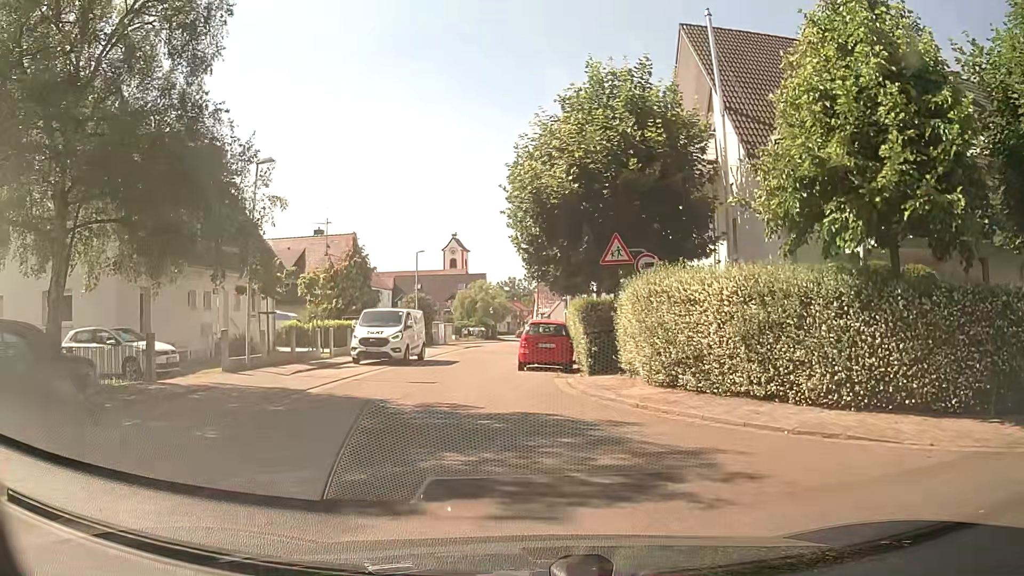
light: Day
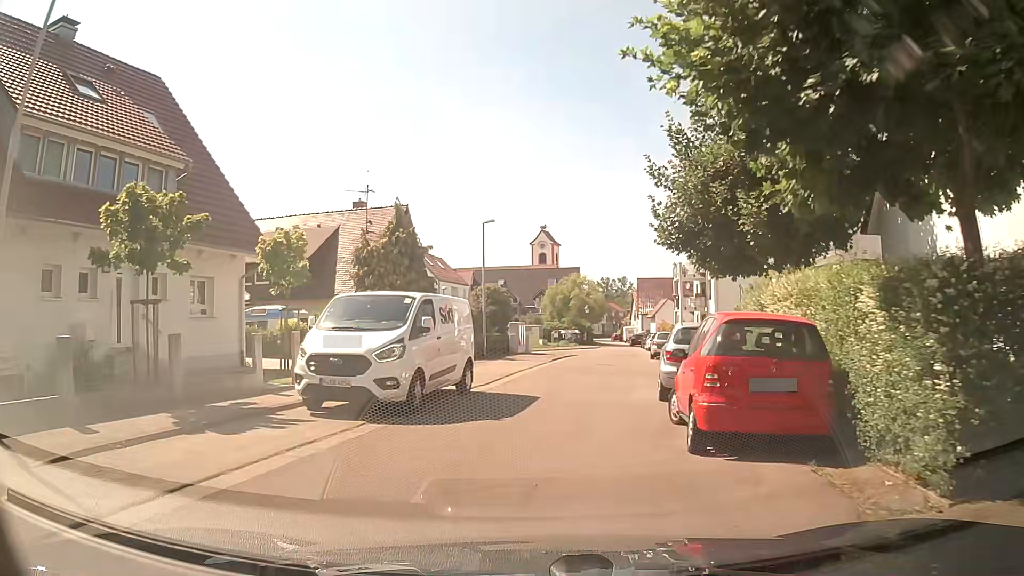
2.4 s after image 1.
(-0.8, +13.2) m; -6°
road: residential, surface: asphalt
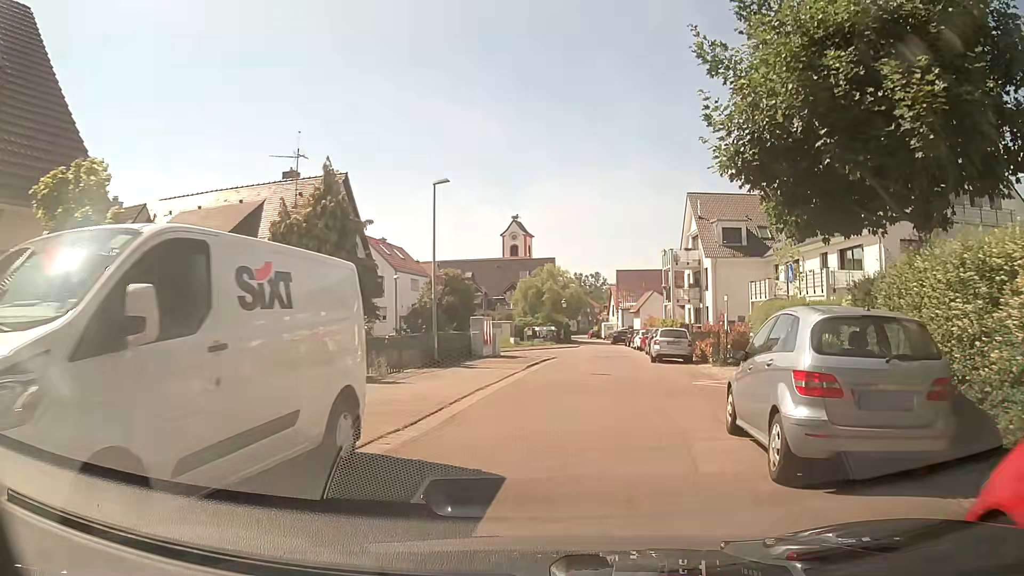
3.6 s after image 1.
(-0.1, +7.8) m; +1°
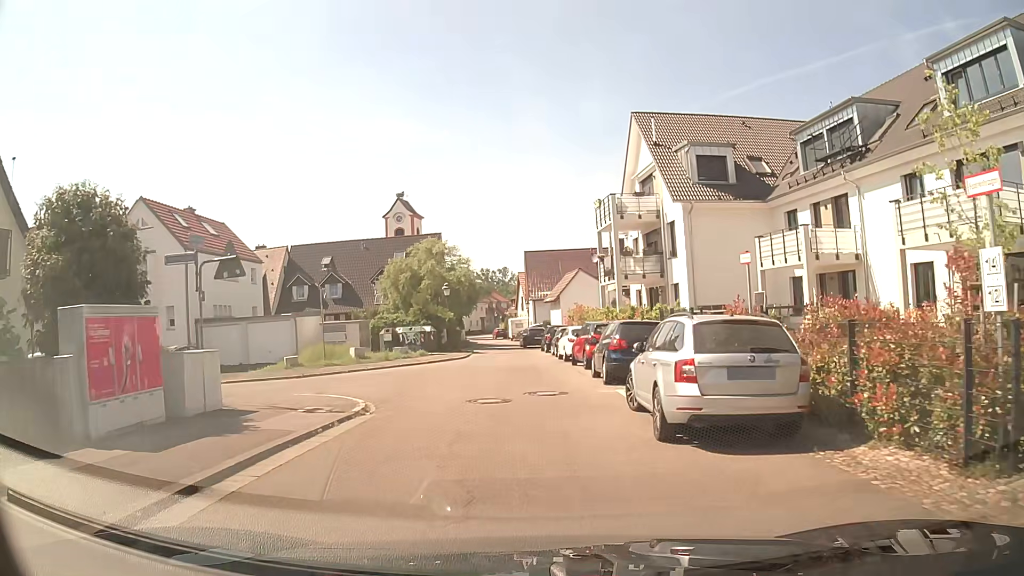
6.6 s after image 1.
(+2.2, +20.2) m; +8°
